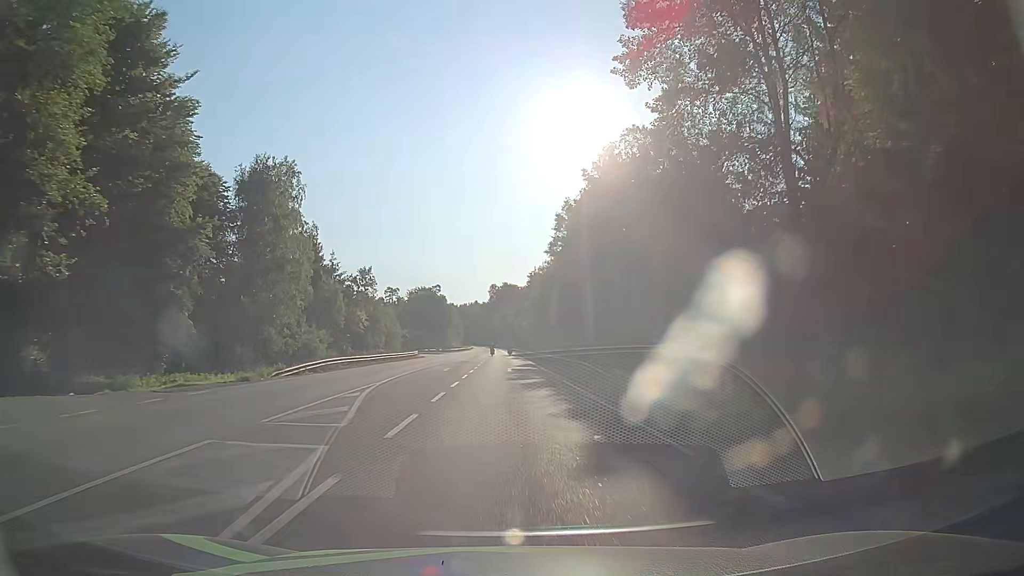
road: secondary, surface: asphalt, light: Day
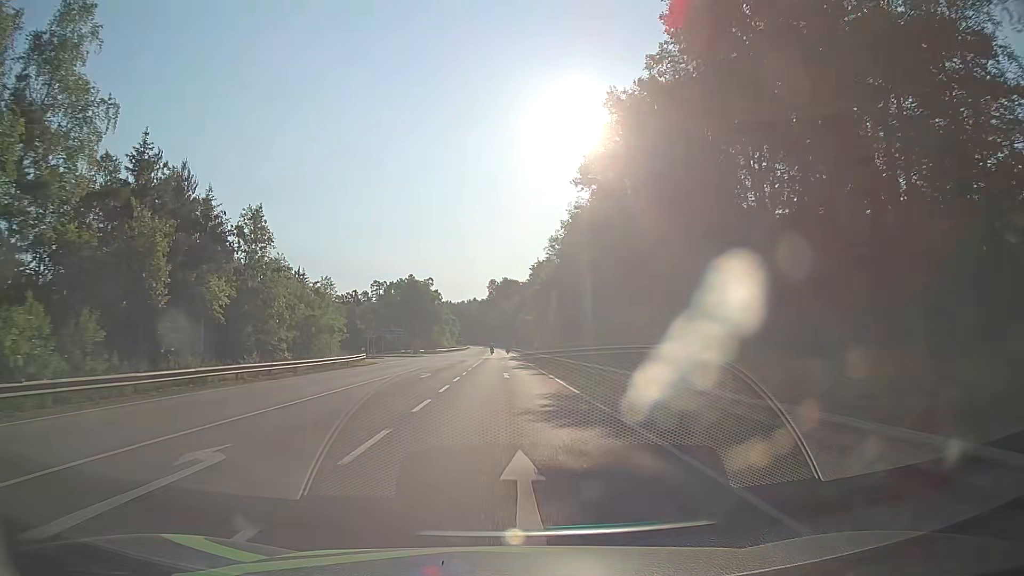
(+0.1, +32.2) m; 0°
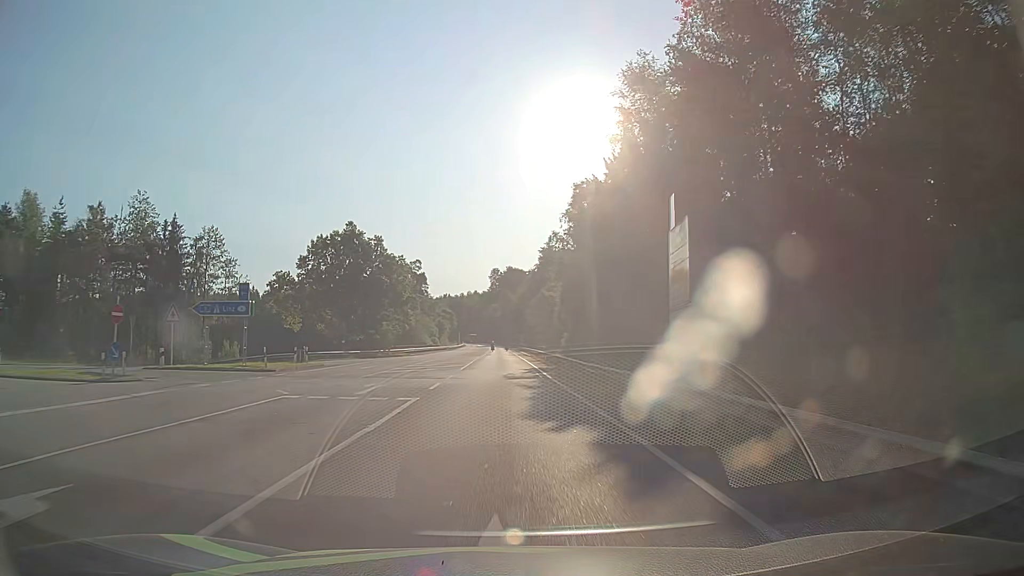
(-0.6, +53.8) m; -1°
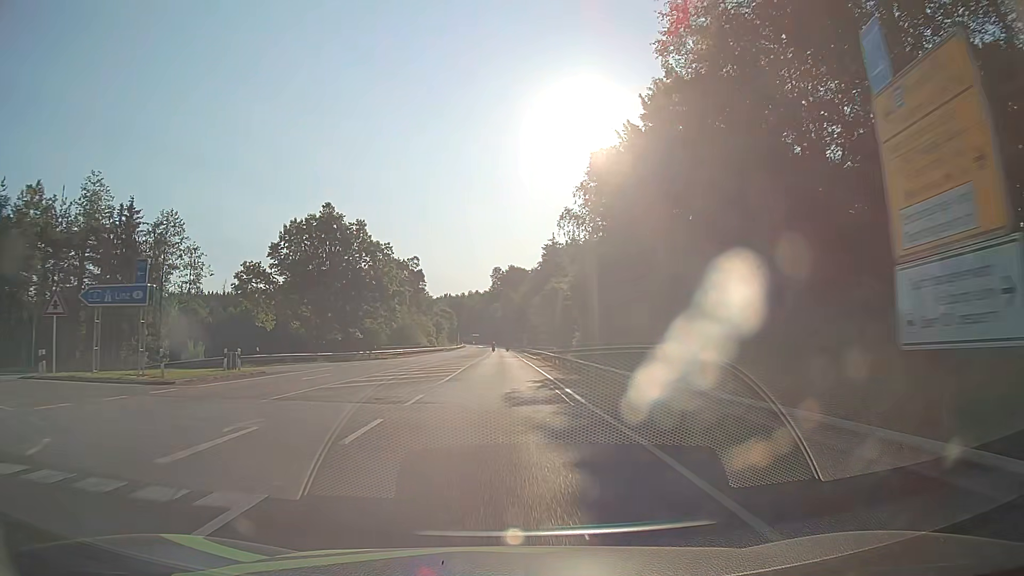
(+0.1, +10.8) m; 0°
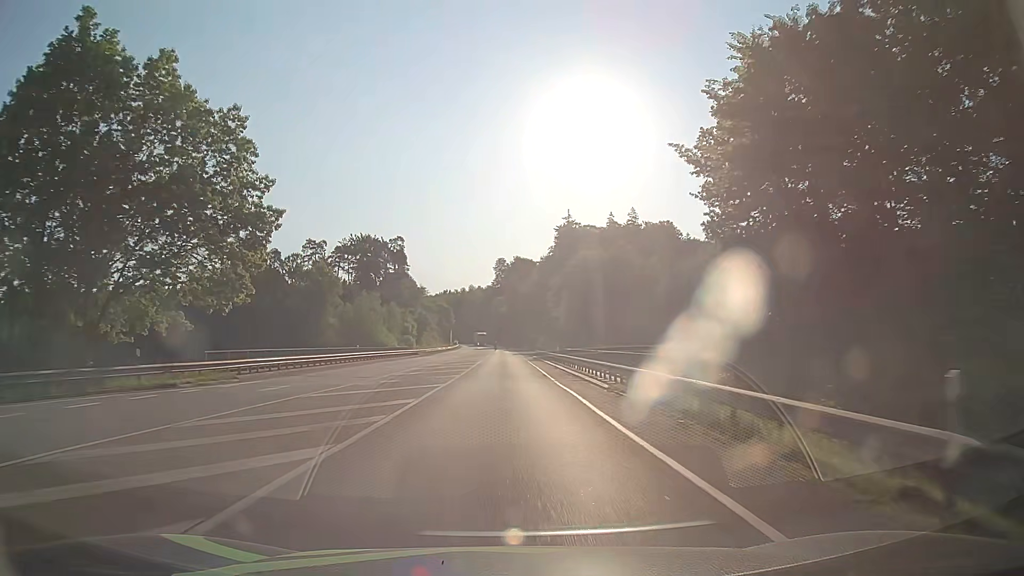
(-0.4, +43.1) m; -1°
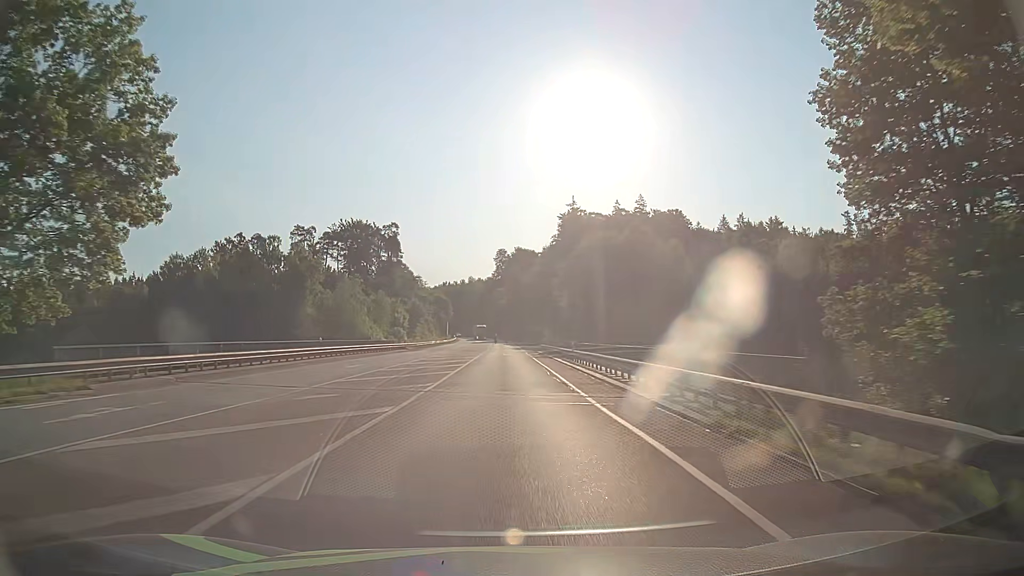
(0.0, +10.8) m; 0°
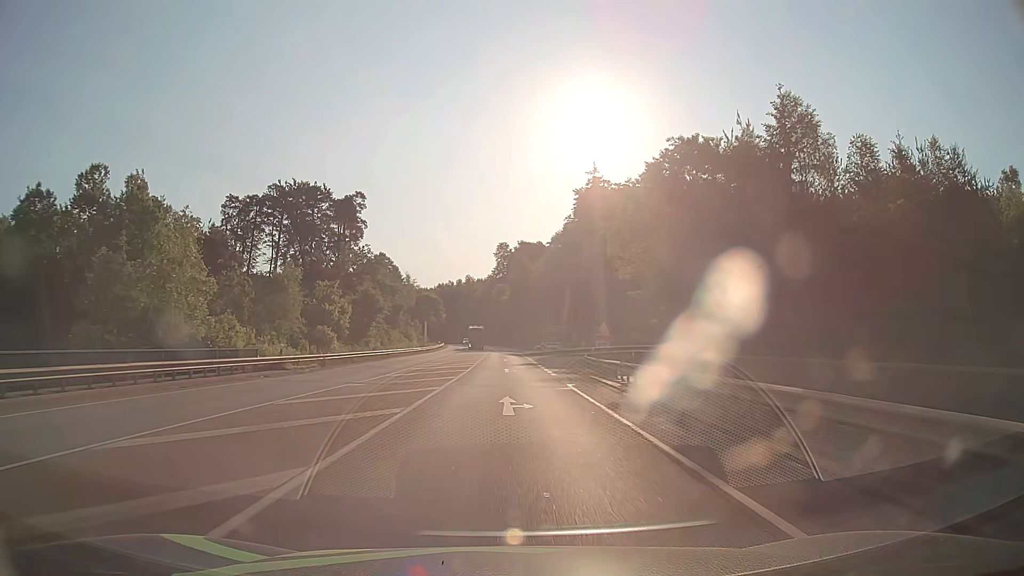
(-0.2, +43.1) m; 0°
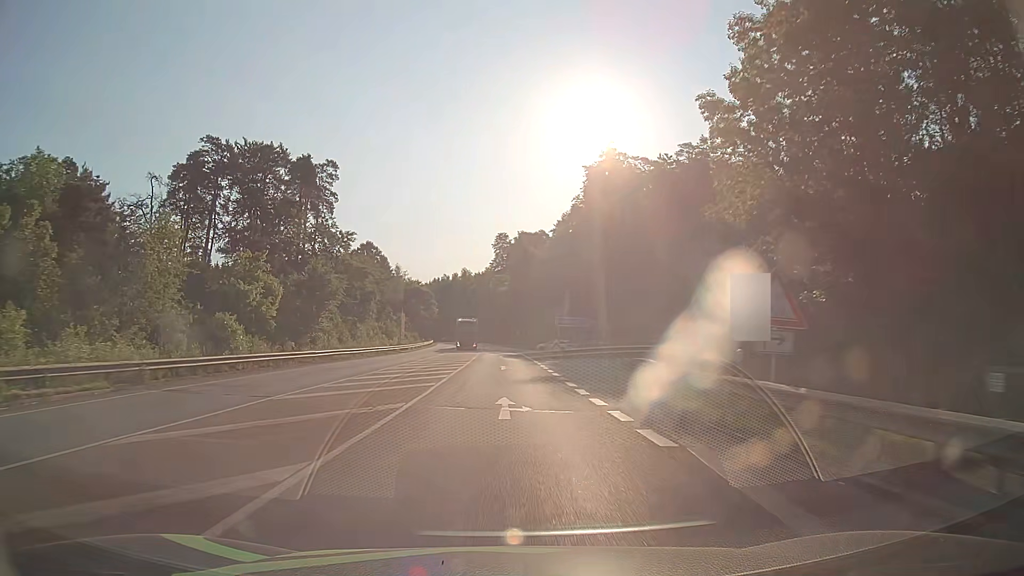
(0.0, +21.5) m; 0°
(0, +10) (0, +20) (0, +30) (0, +40) (0, +50) (-1, +60) (-1, +70) (-1, +80) (-2, +90) (-2, +100) m
